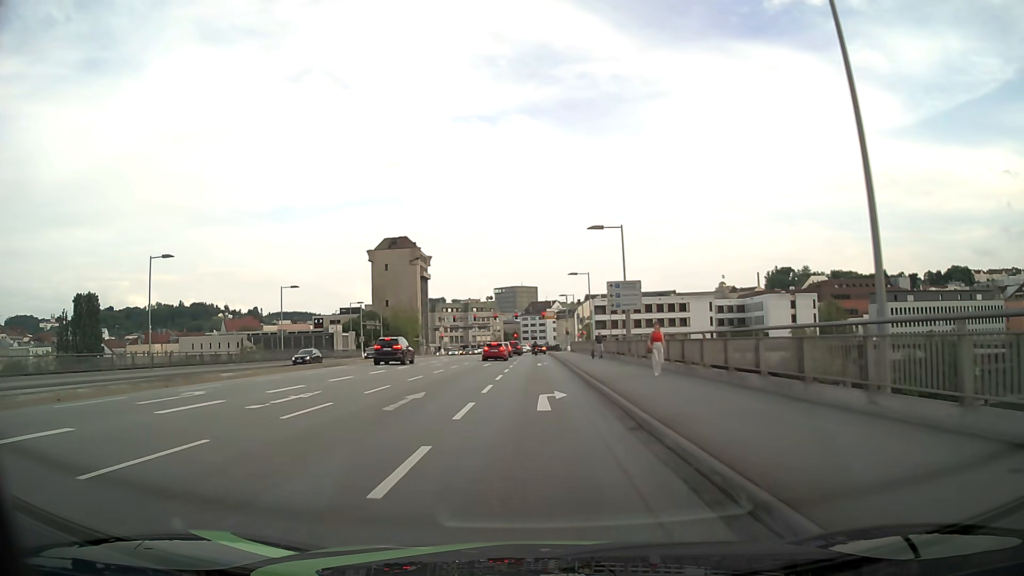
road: primary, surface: asphalt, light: Day
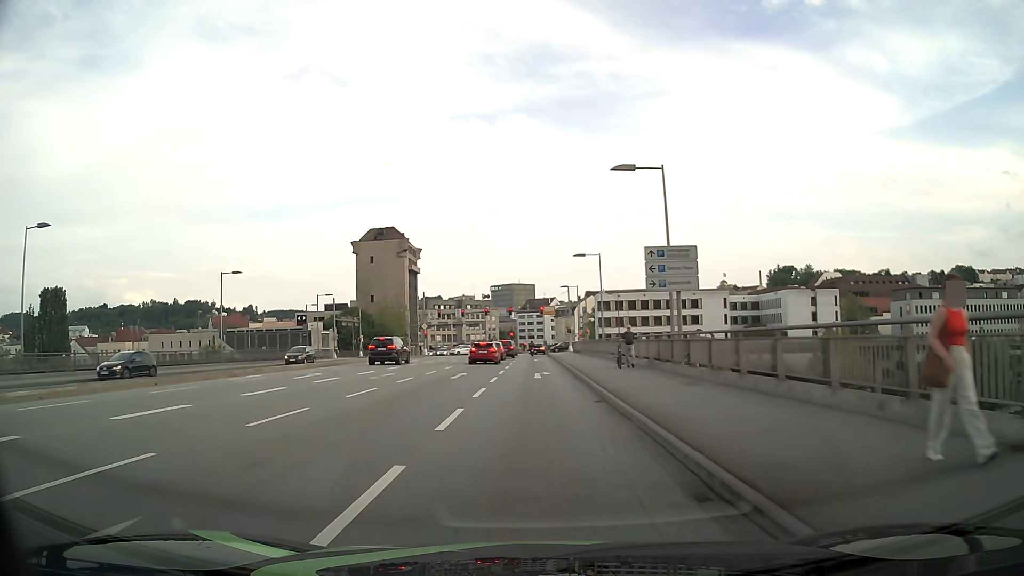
(+0.1, +13.5) m; 0°
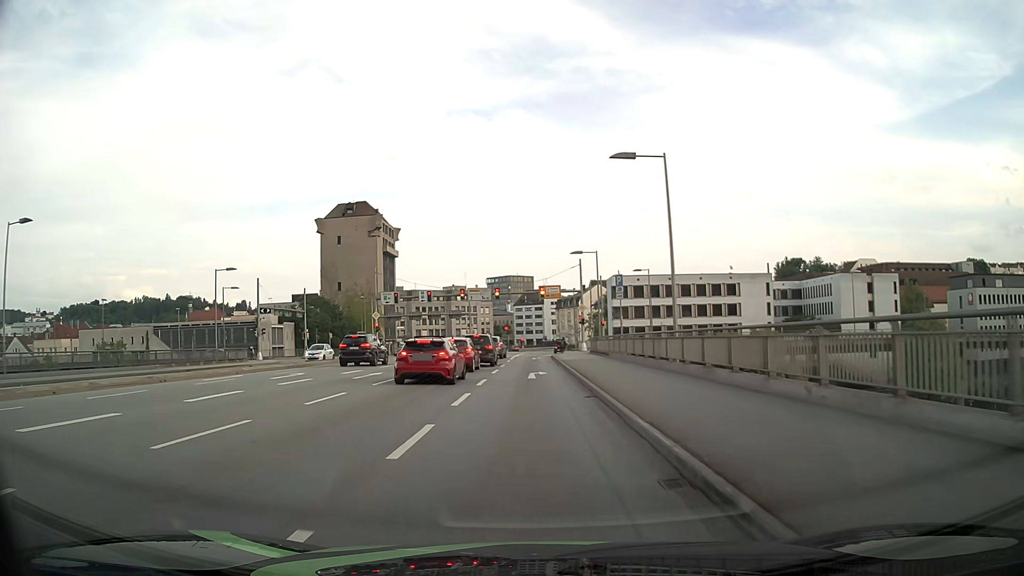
(0.0, +26.6) m; 0°
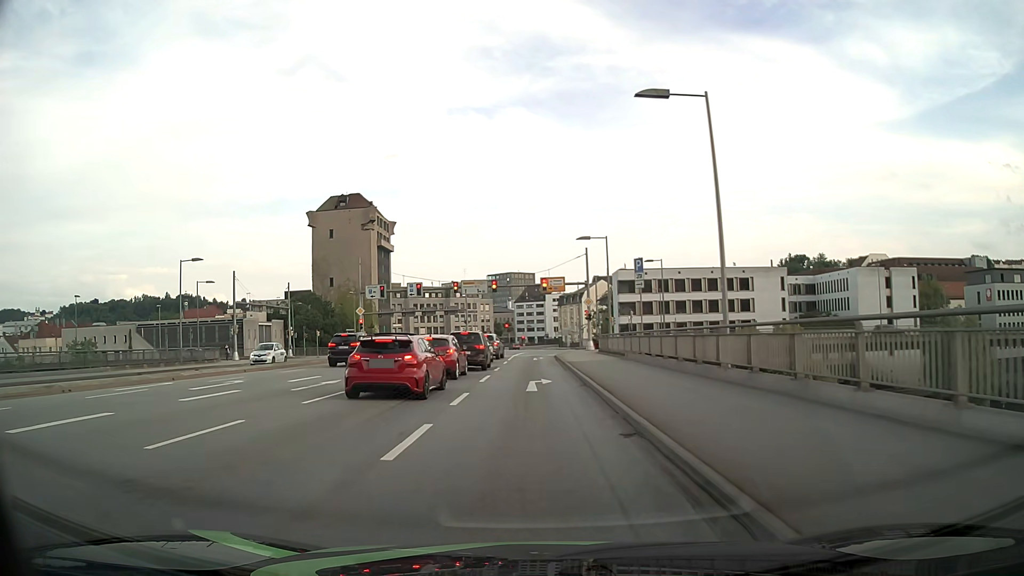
(0.0, +6.2) m; 0°
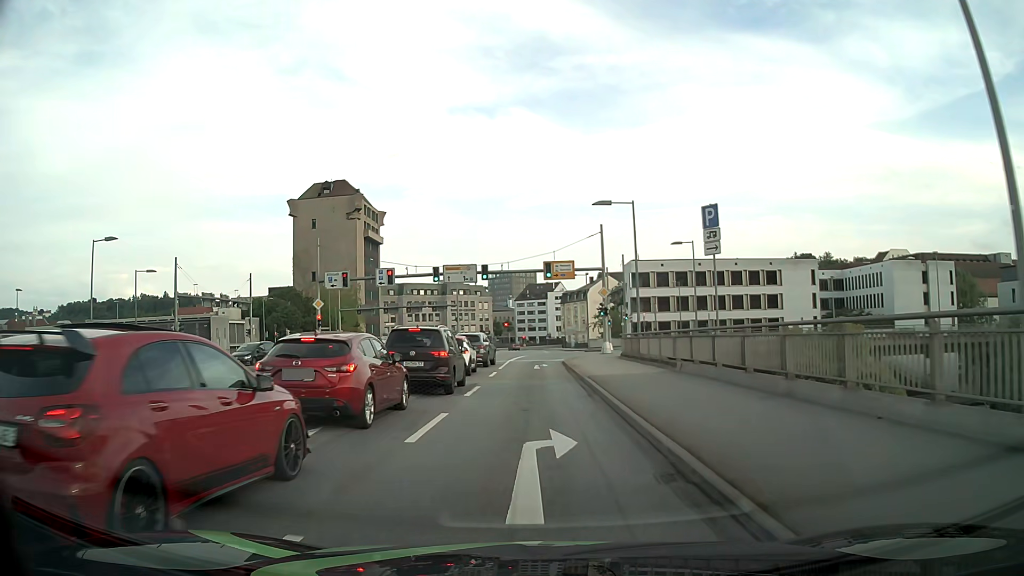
(-0.1, +11.6) m; 0°
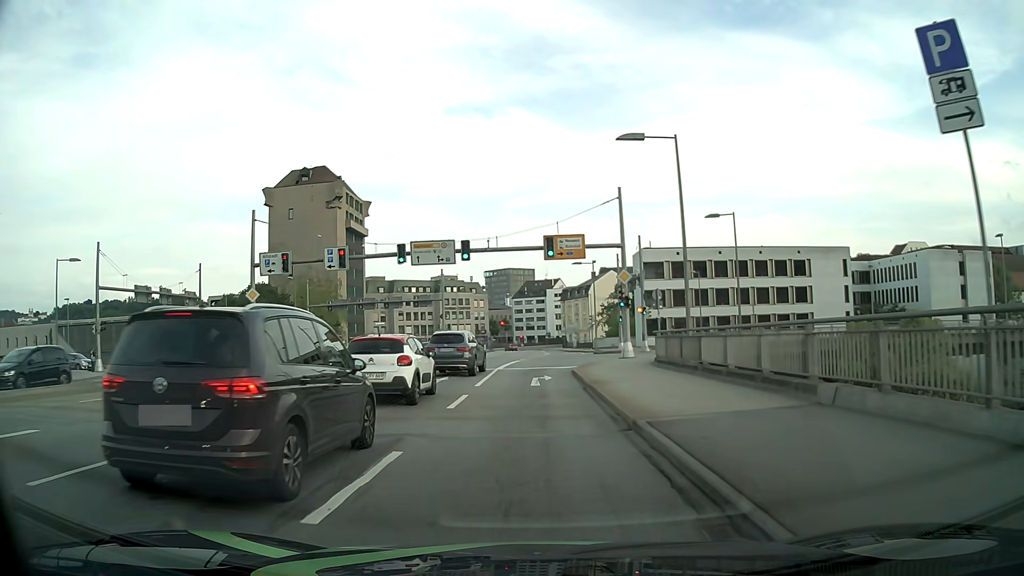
(-0.1, +10.8) m; -1°
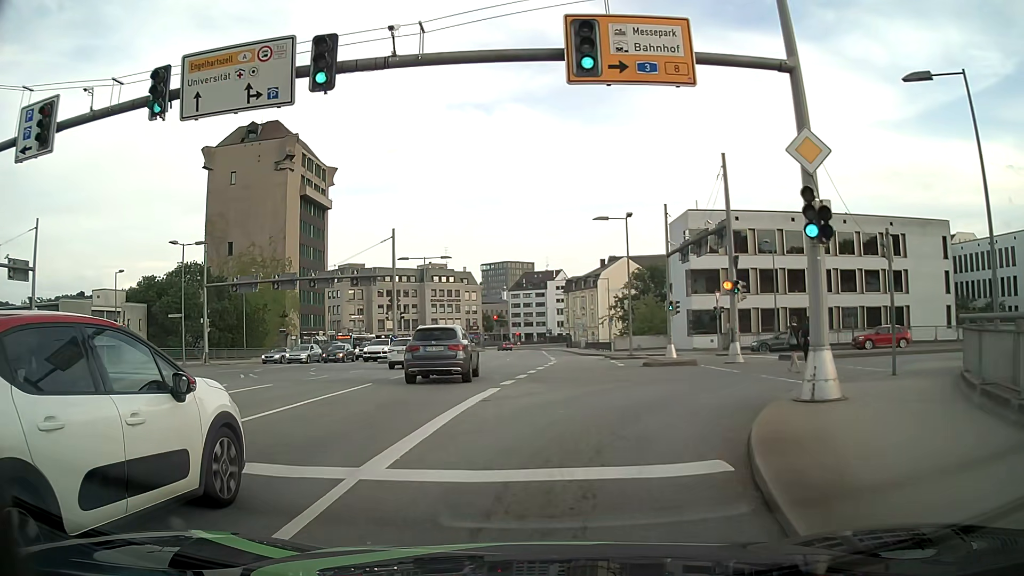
(+0.2, +22.6) m; +1°
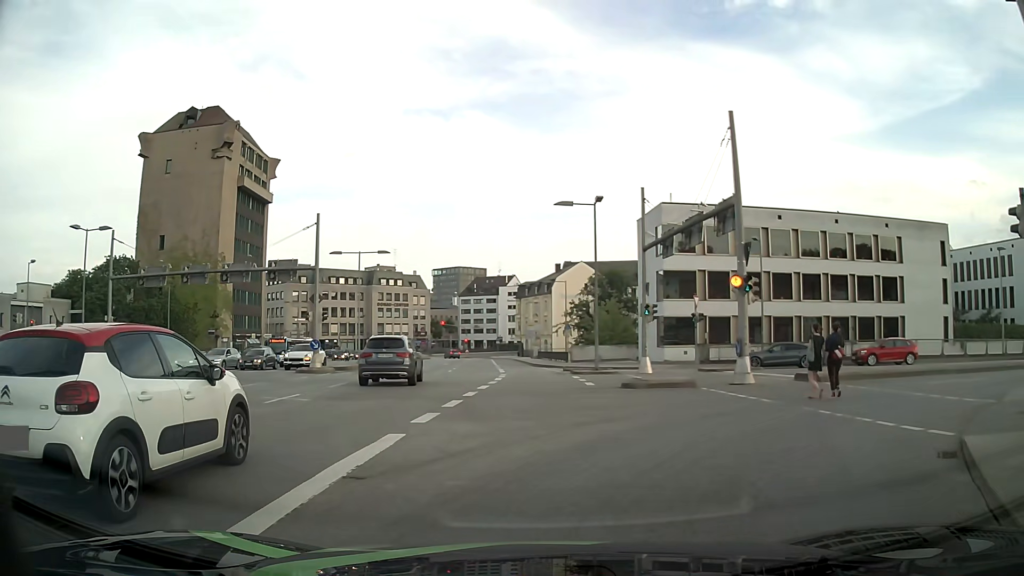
(+0.2, +6.8) m; +4°
(+3, +9) (+11, +15) (+20, +17) (+30, +19) (+40, +20) (+50, +21) (+60, +22) (+70, +23) (+80, +24) (+90, +25) m
